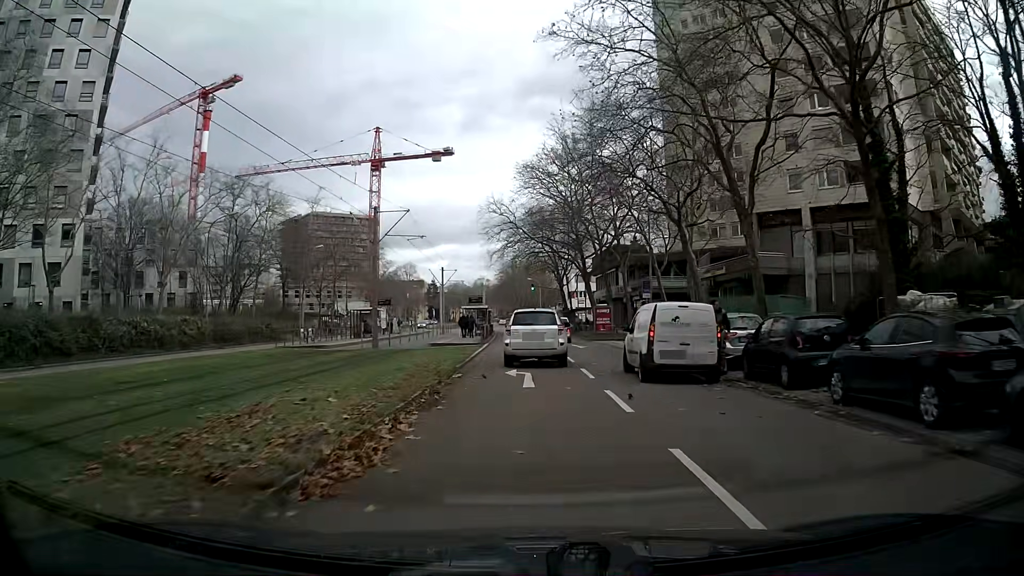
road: tertiary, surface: asphalt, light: Day
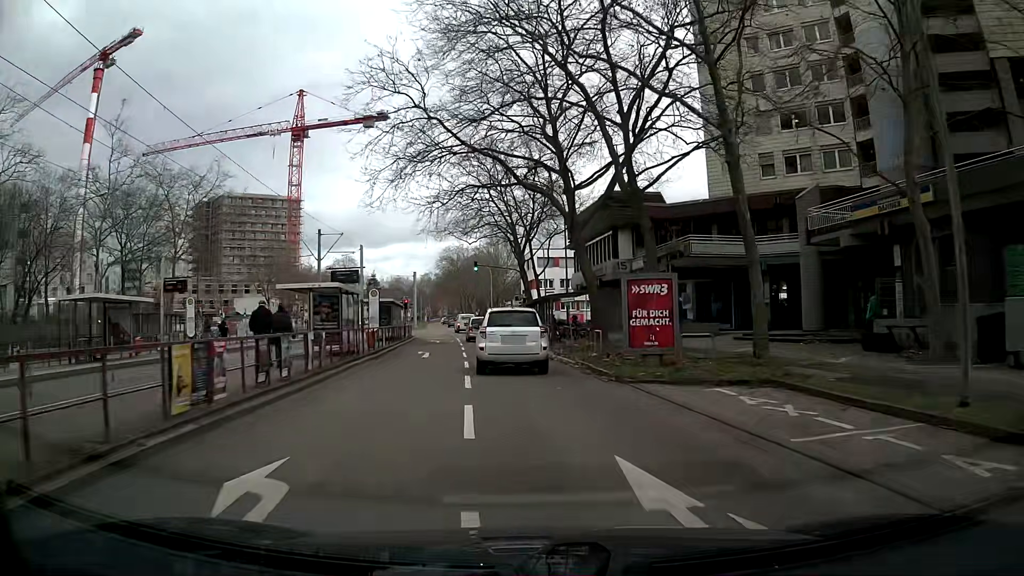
(+1.3, +32.3) m; +3°
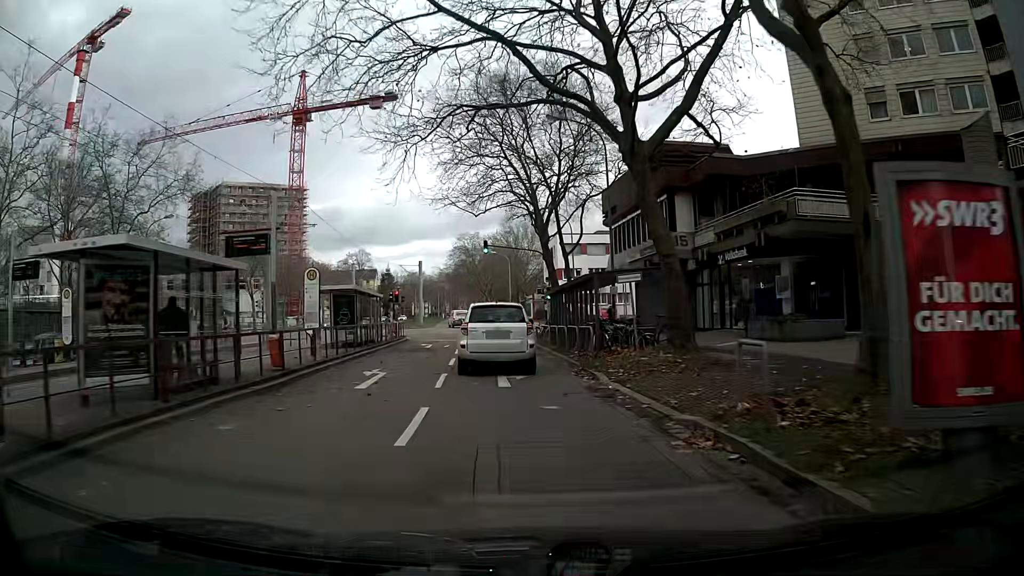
(-0.2, +12.4) m; -2°
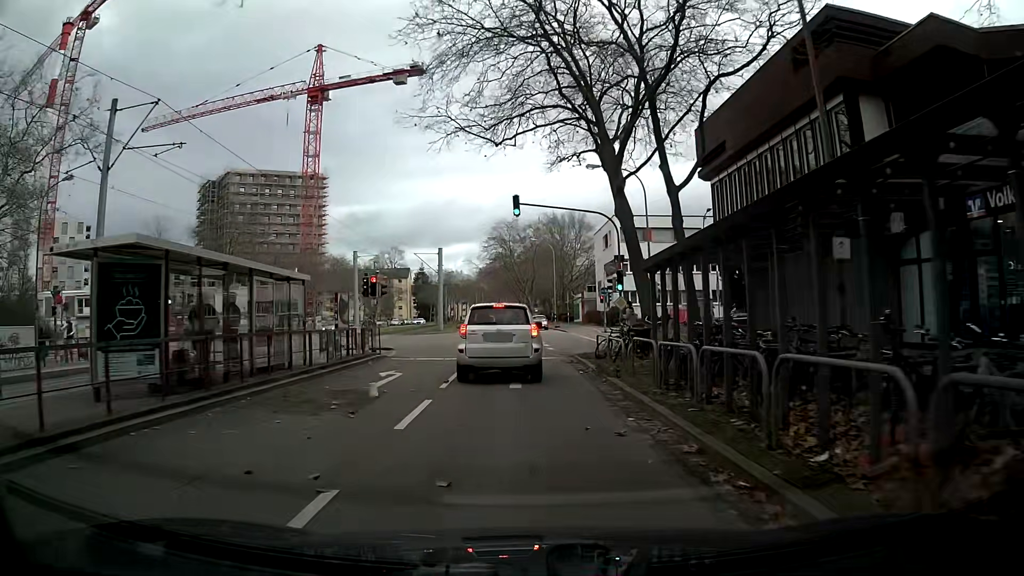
(-0.6, +16.8) m; -4°
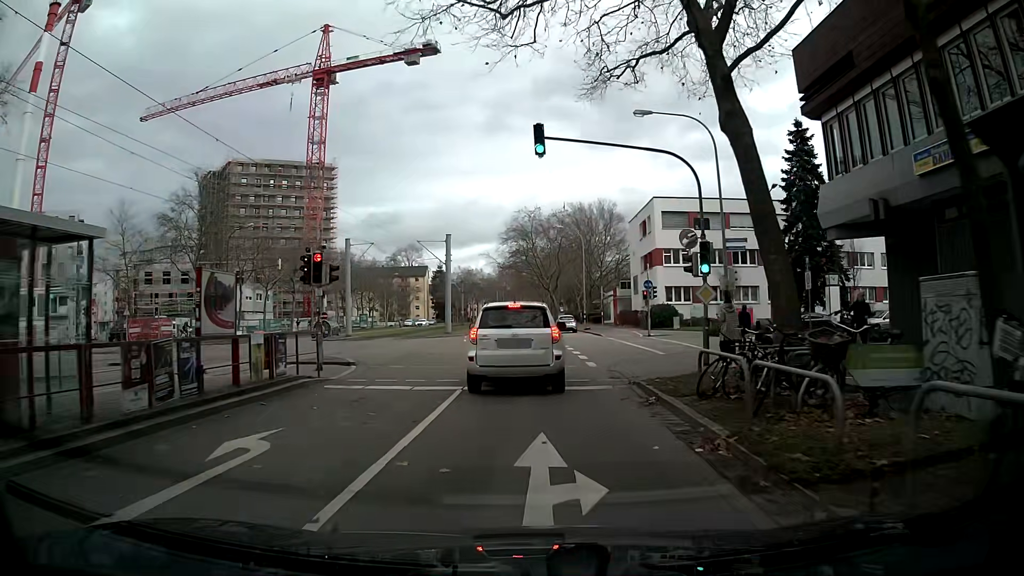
(-0.1, +10.0) m; -1°
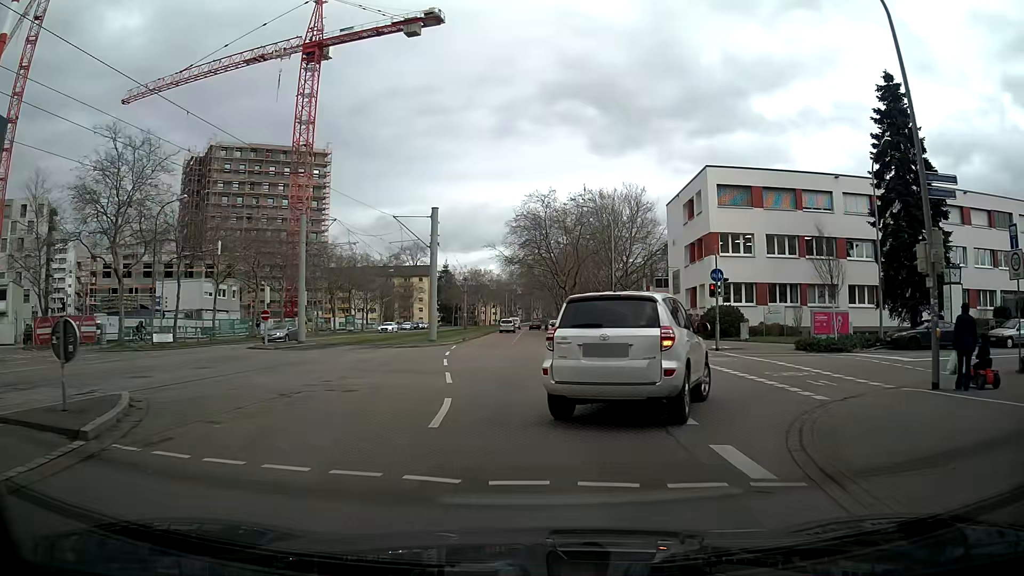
(-0.2, +13.3) m; -1°
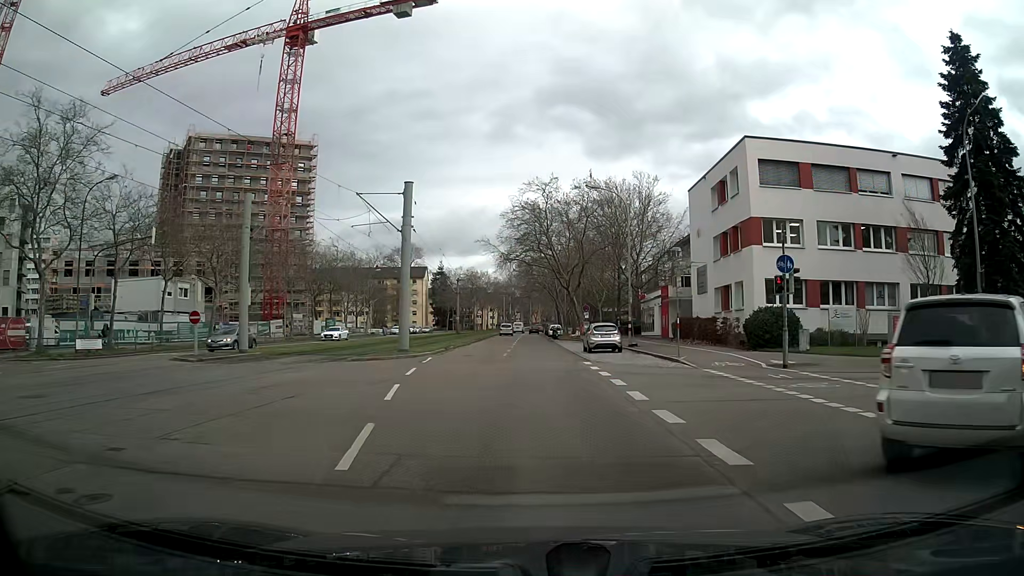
(0.0, +8.3) m; 0°
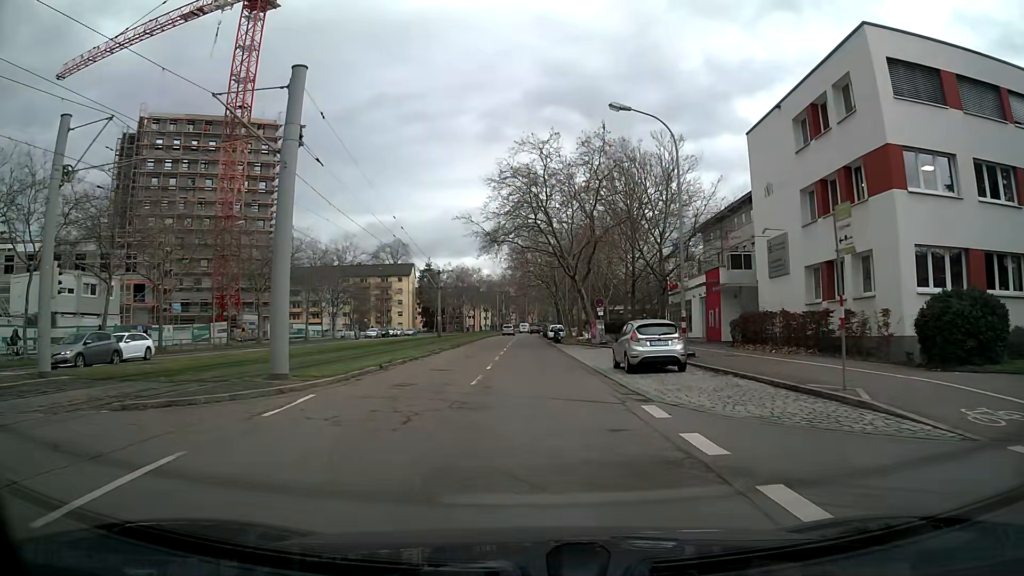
(+0.1, +14.8) m; 0°
(0, +10) (0, +20) (0, +30) (0, +40) (0, +50) (-1, +60) (-1, +70) (-1, +80) (-1, +90) (-1, +100) m
